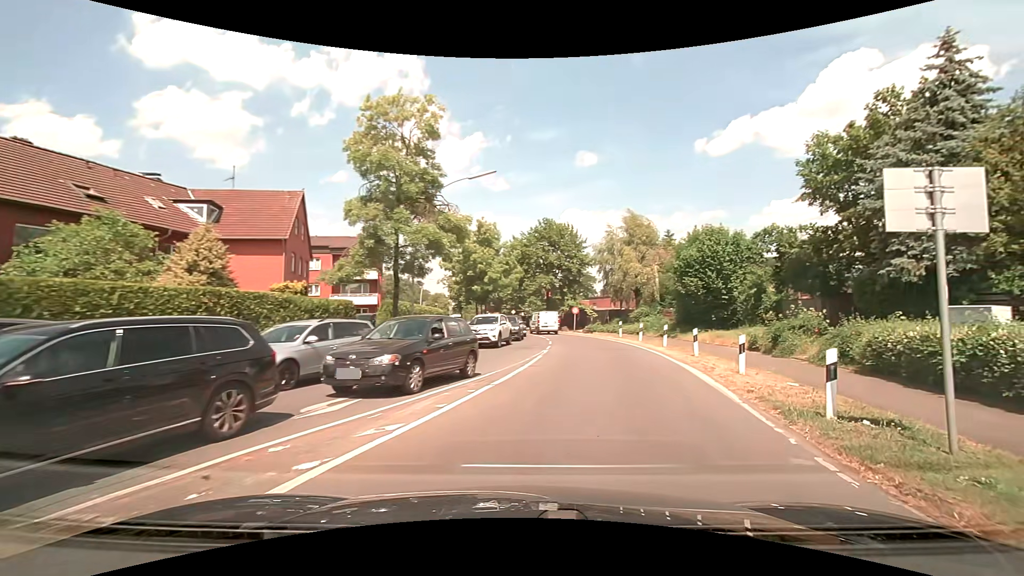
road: secondary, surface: asphalt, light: Day
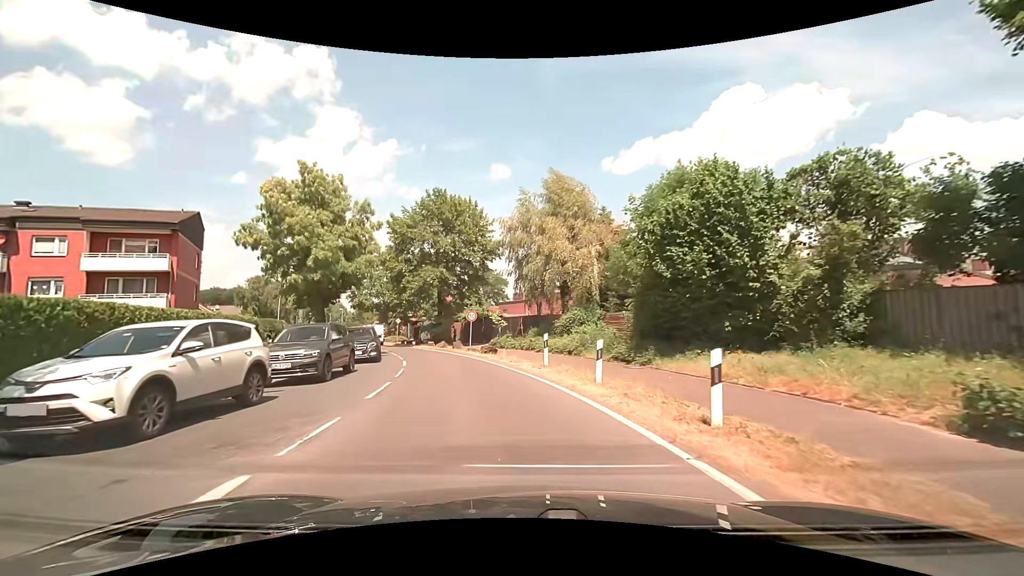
(+2.3, +17.0) m; +10°
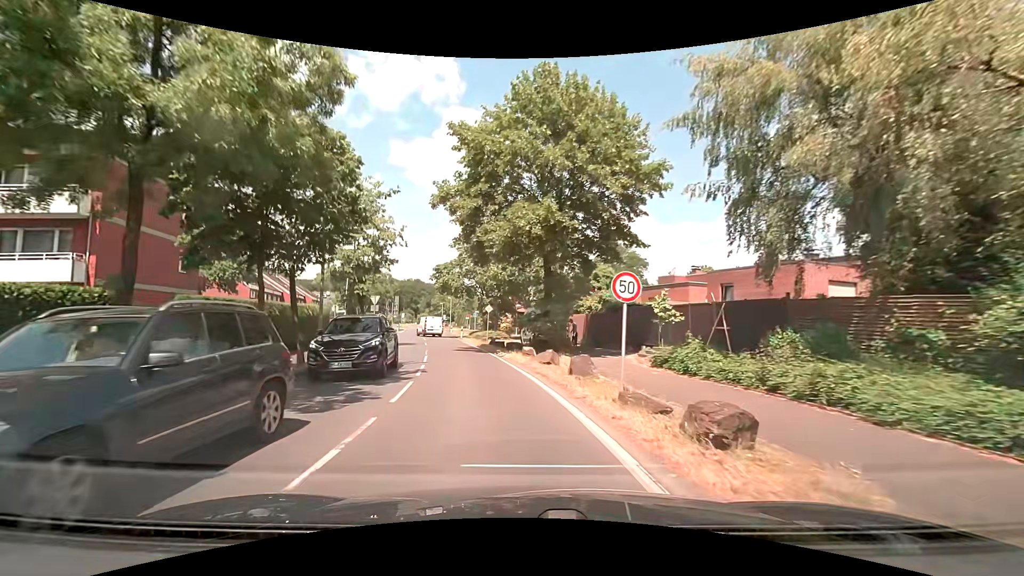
(-2.4, +19.6) m; -14°
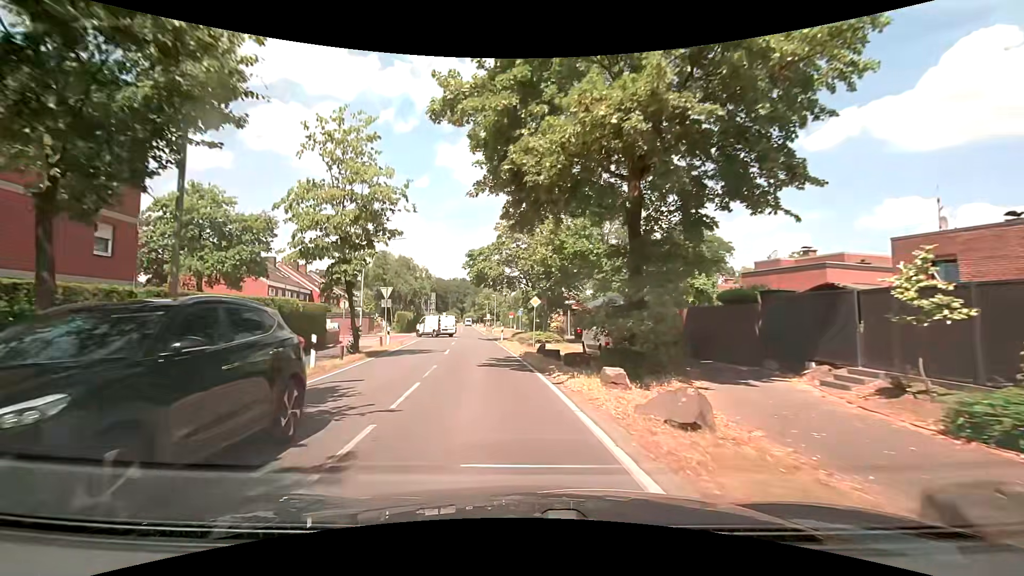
(-0.5, +9.9) m; -6°
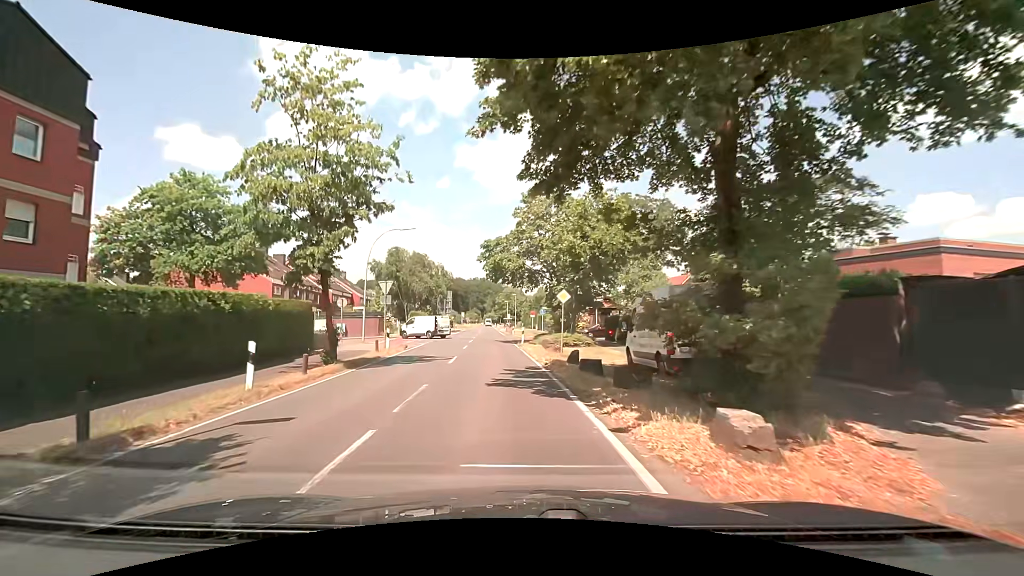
(-0.1, +4.9) m; -2°
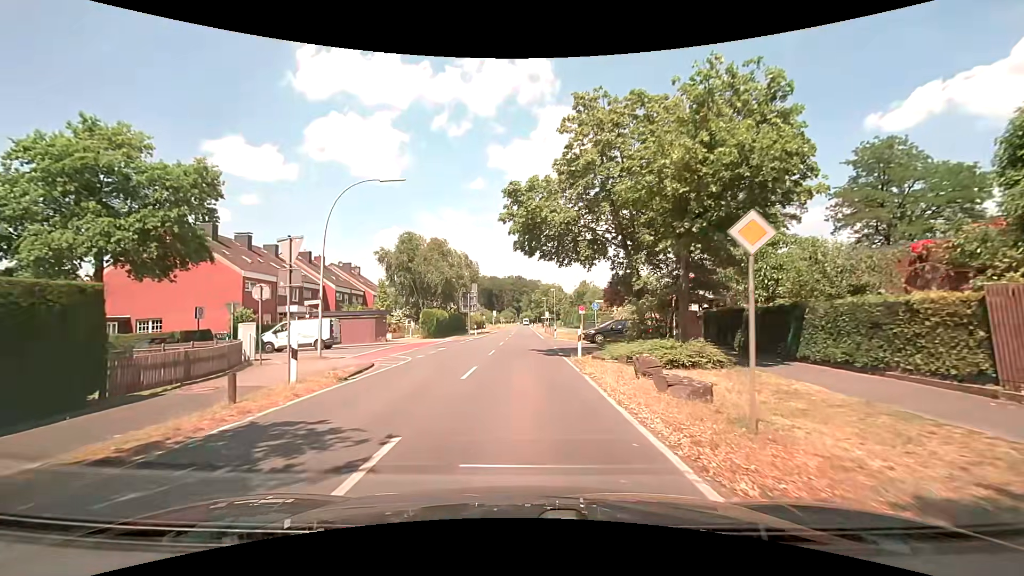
(-0.6, +14.0) m; -4°
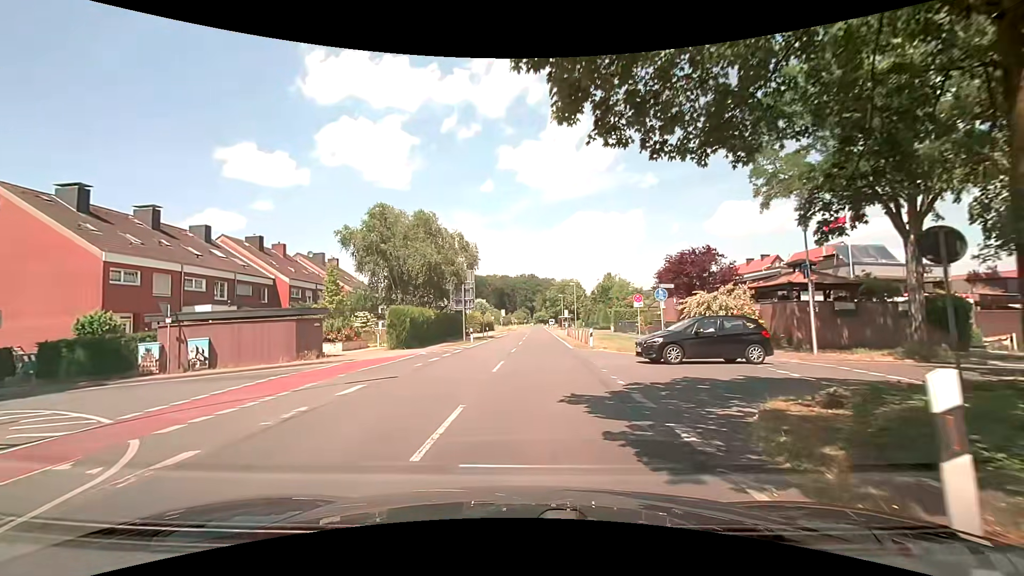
(-0.1, +15.5) m; -2°
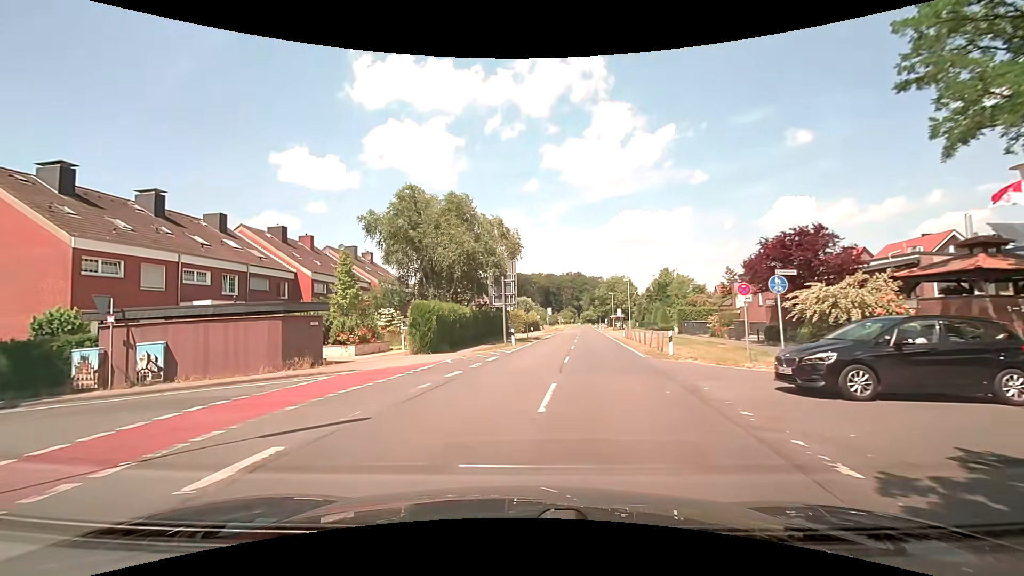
(-0.2, +6.3) m; -5°
(-2, +10) (-11, +14) (-21, +14) (-31, +15) (-41, +16) (-51, +17) (-61, +18) (-71, +19) (-81, +20) (-91, +20) m
